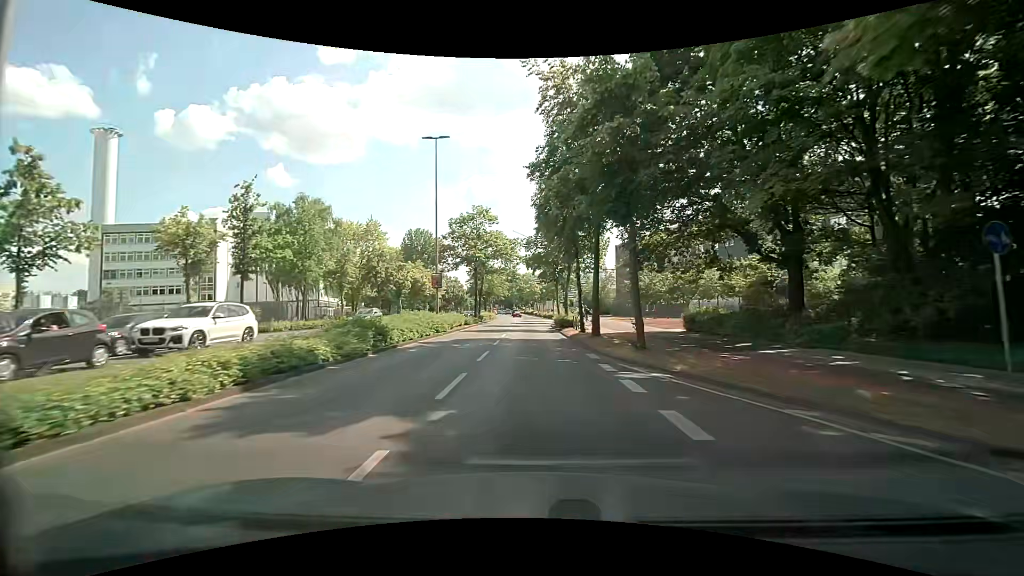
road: primary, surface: asphalt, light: Day
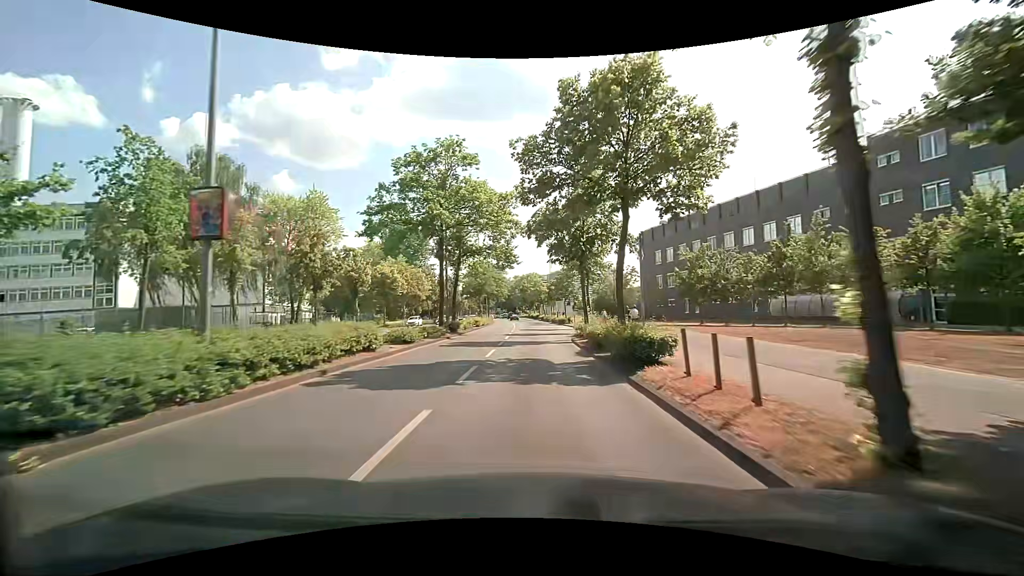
(-0.1, +22.0) m; 0°
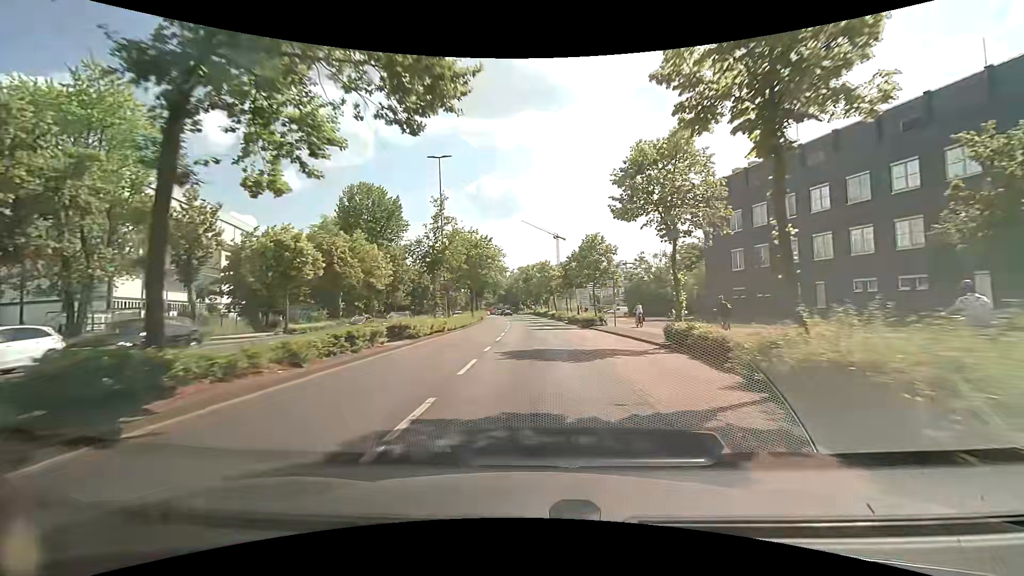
(0.0, +29.4) m; -1°
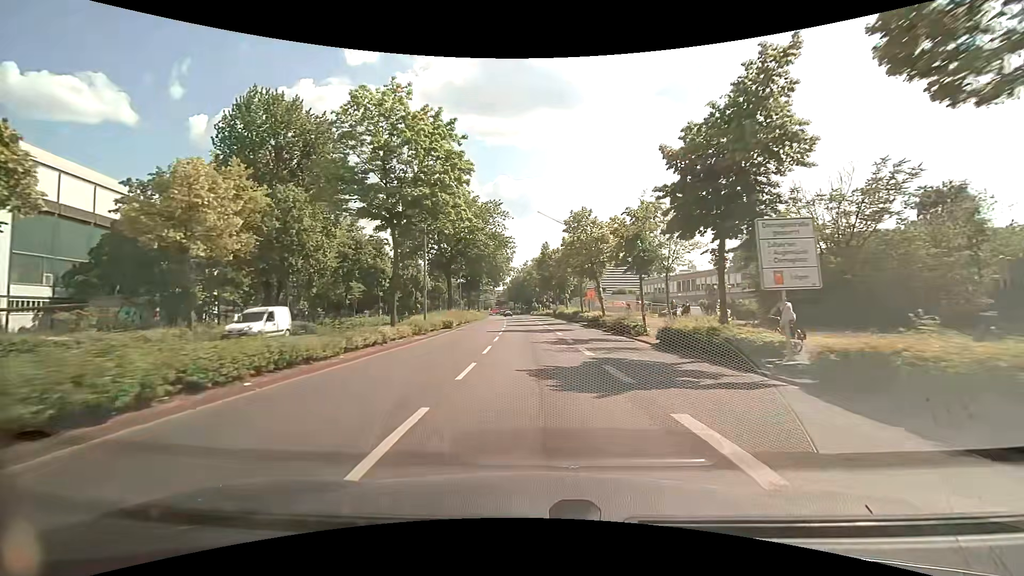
(-0.5, +36.9) m; -1°
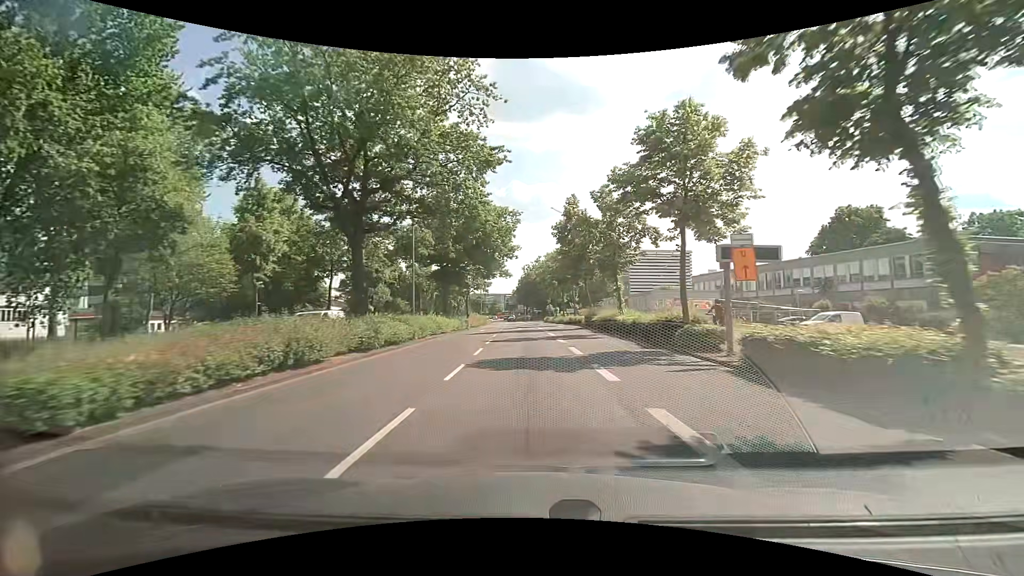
(-0.7, +29.9) m; -2°
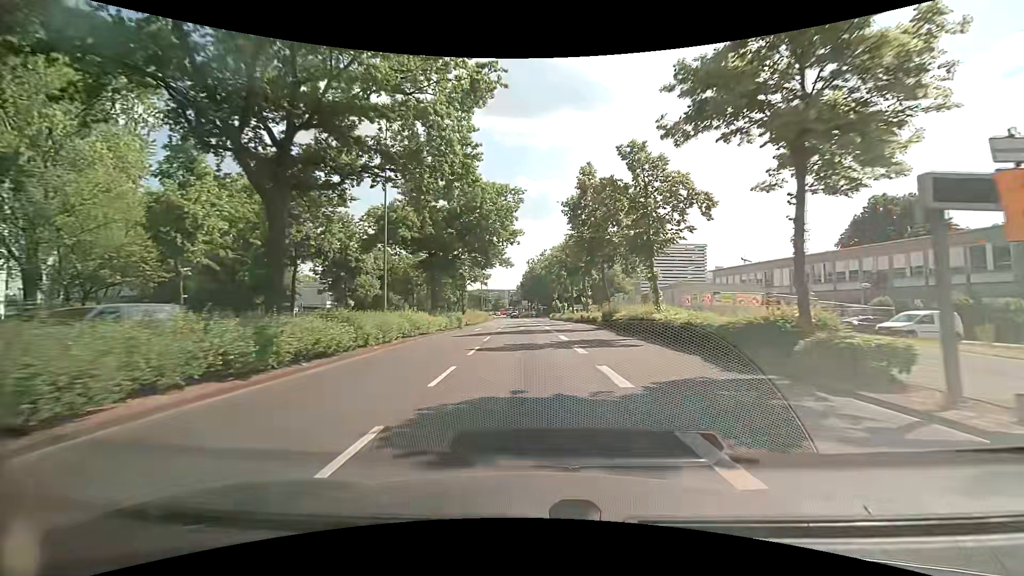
(0.0, +7.5) m; -1°
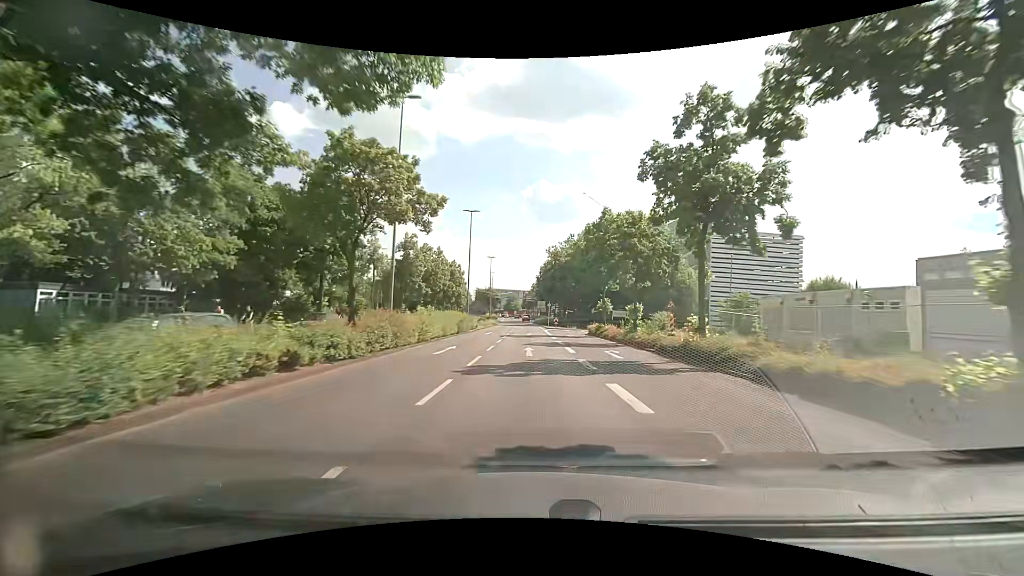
(-0.5, +37.4) m; -2°
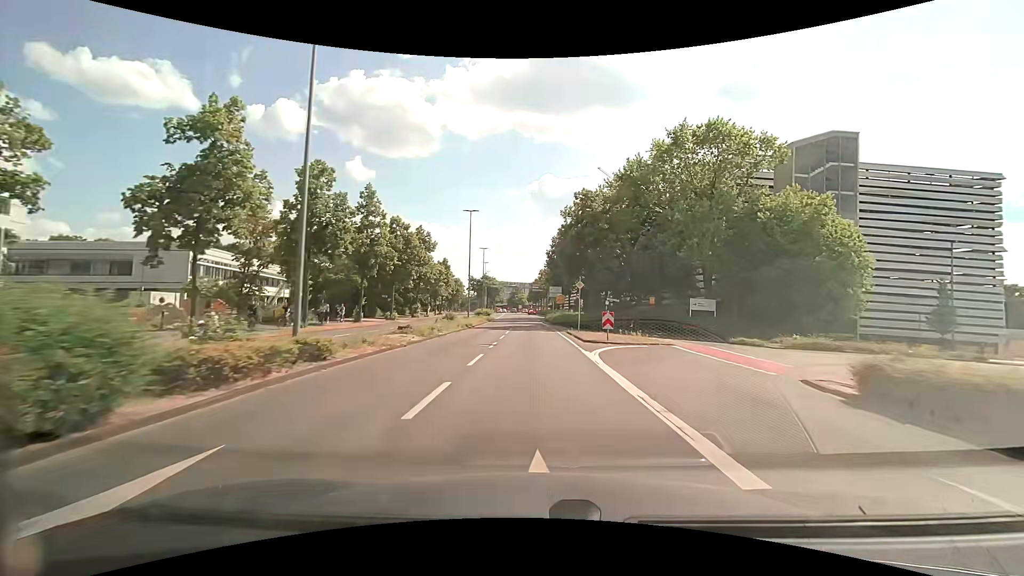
(0.0, +38.0) m; 0°
(0, +10) (0, +20) (0, +30) (0, +40) (0, +50) (-1, +60) (-1, +70) (-1, +80) (-1, +90) (-2, +100) m
